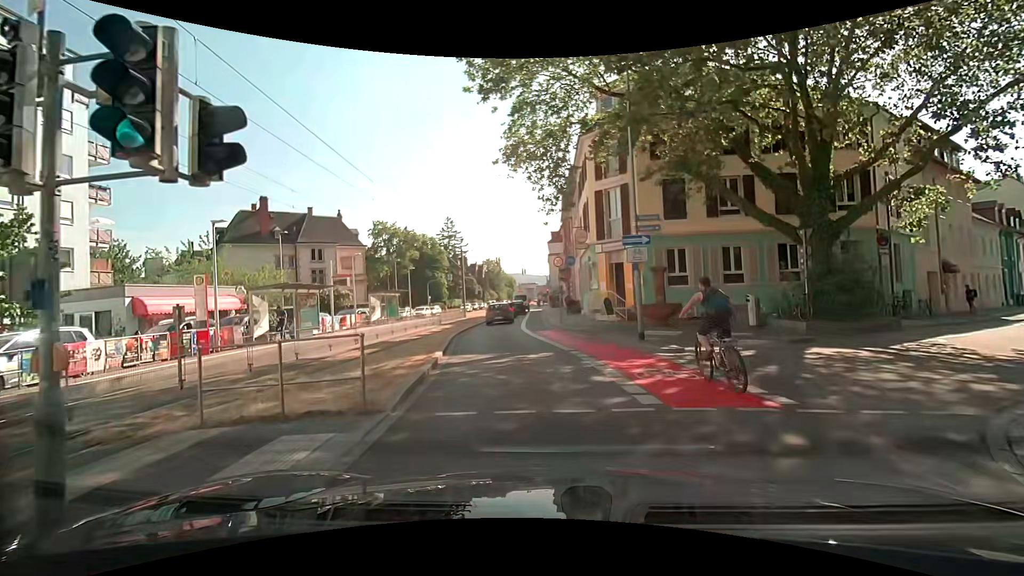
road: secondary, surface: asphalt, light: Day
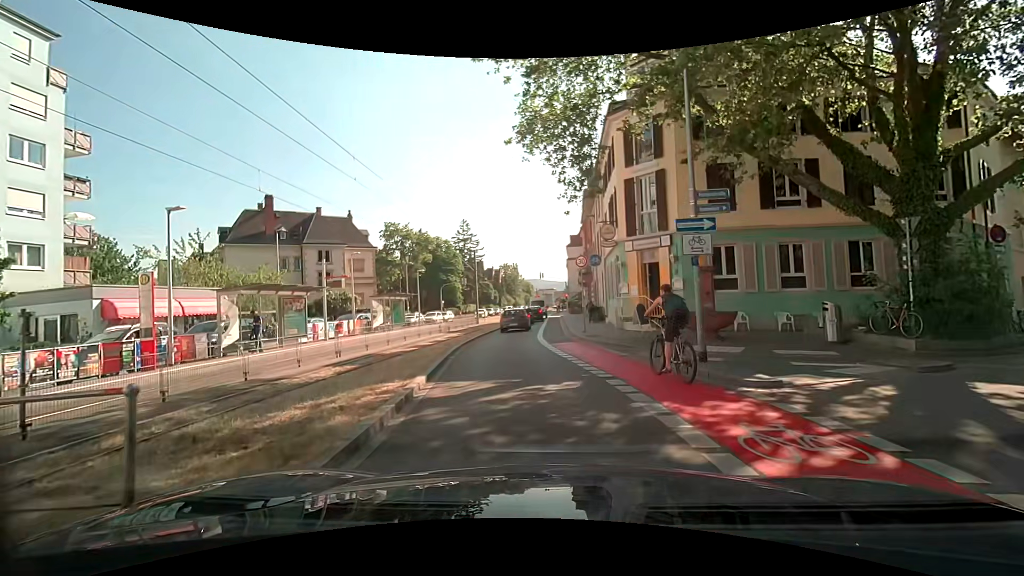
(-0.1, +3.8) m; -1°
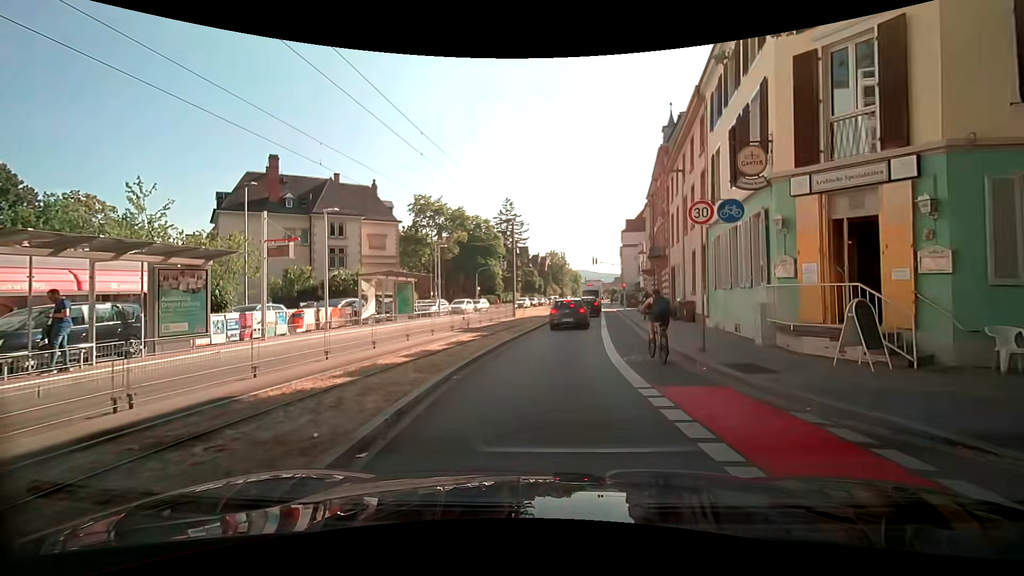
(-1.0, +10.7) m; -7°
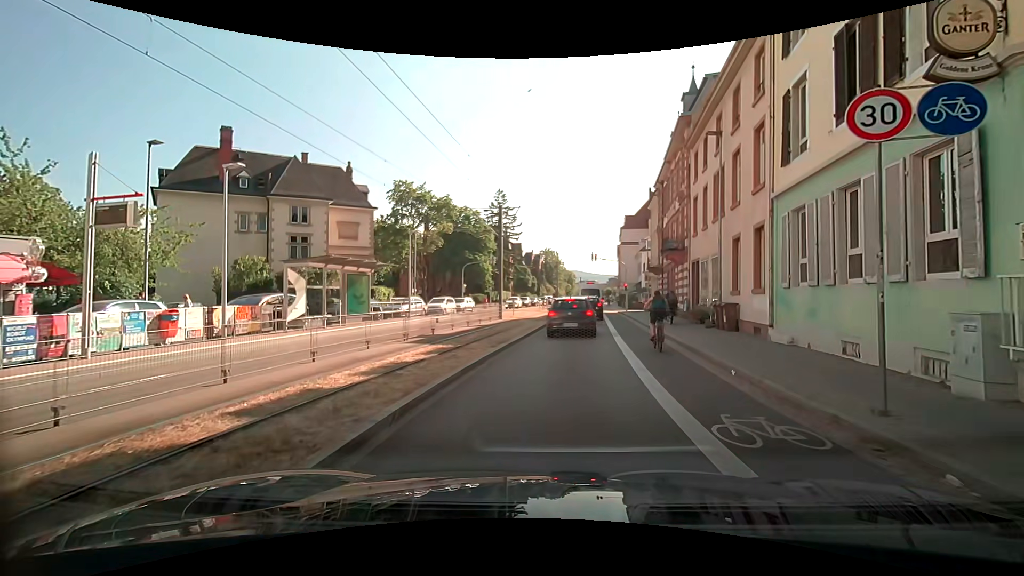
(0.0, +6.4) m; 0°
